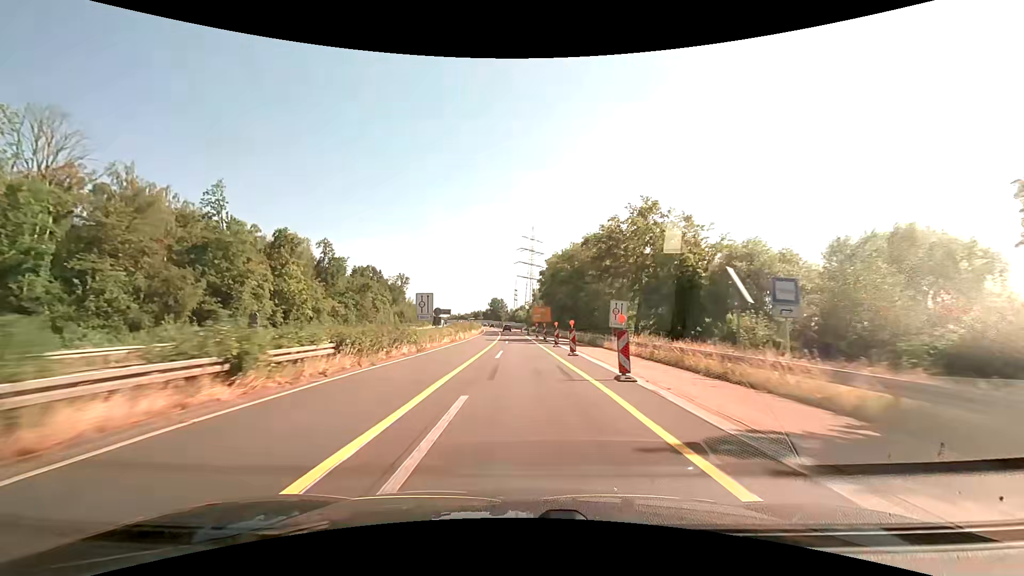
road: trunk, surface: asphalt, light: Day
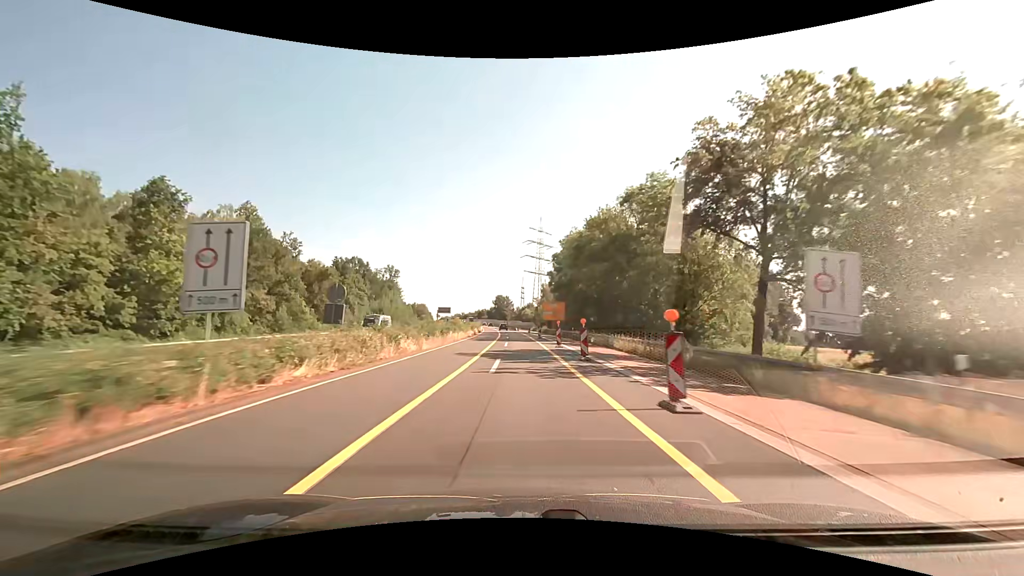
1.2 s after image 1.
(-0.2, +25.3) m; -1°
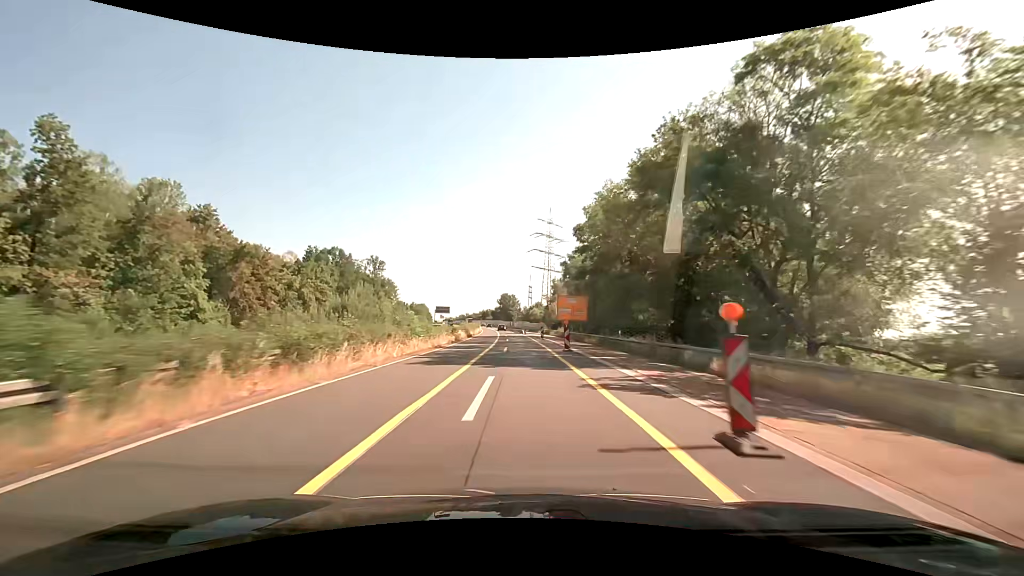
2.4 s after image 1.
(-0.2, +25.3) m; -1°
(0, +10) (0, +20) (0, +30) (0, +40) (-1, +50) (-1, +60) (-1, +70) (-2, +80) (-3, +90) (-3, +100) m
